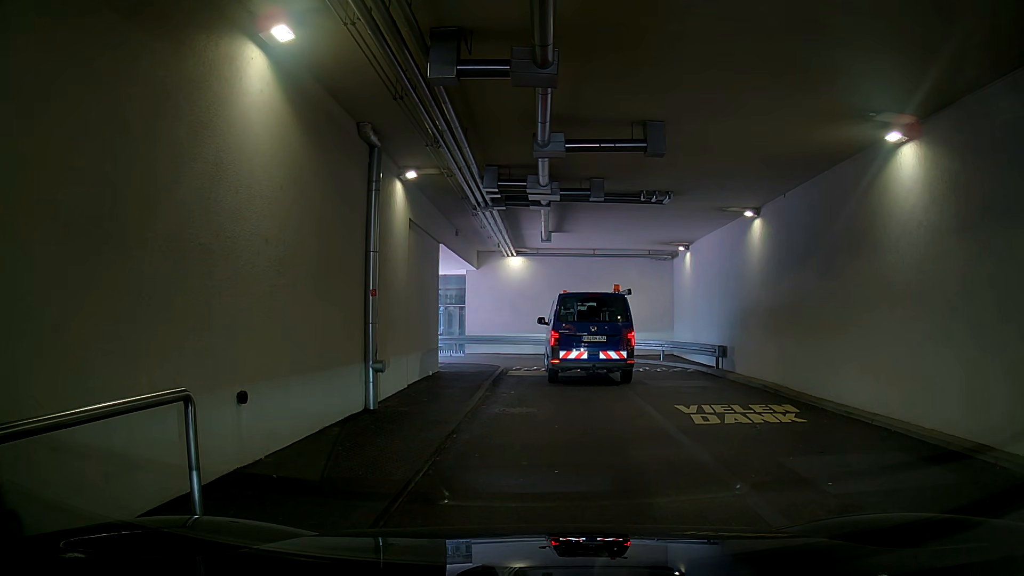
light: Day
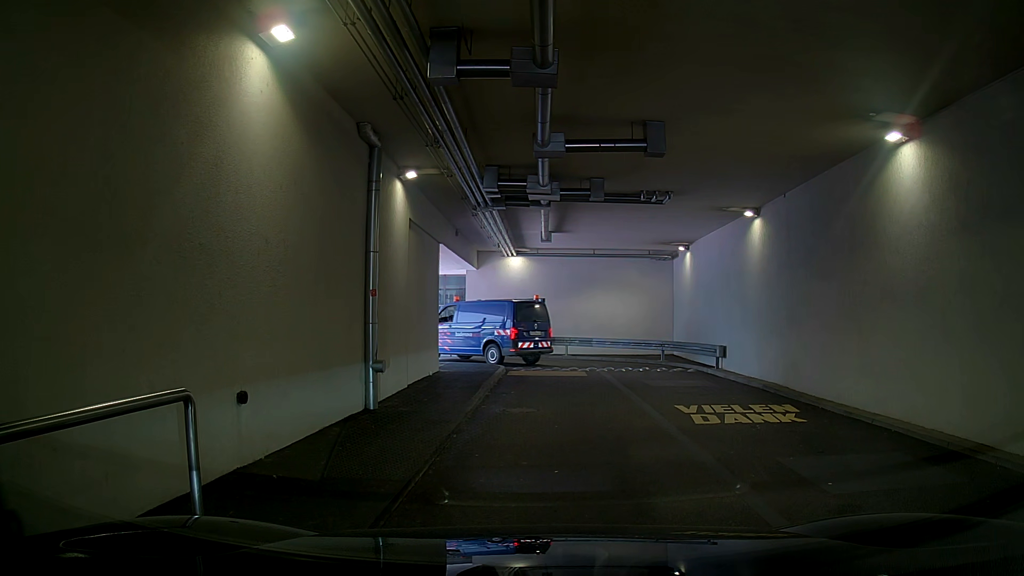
(0.0, 0.0) m; 0°
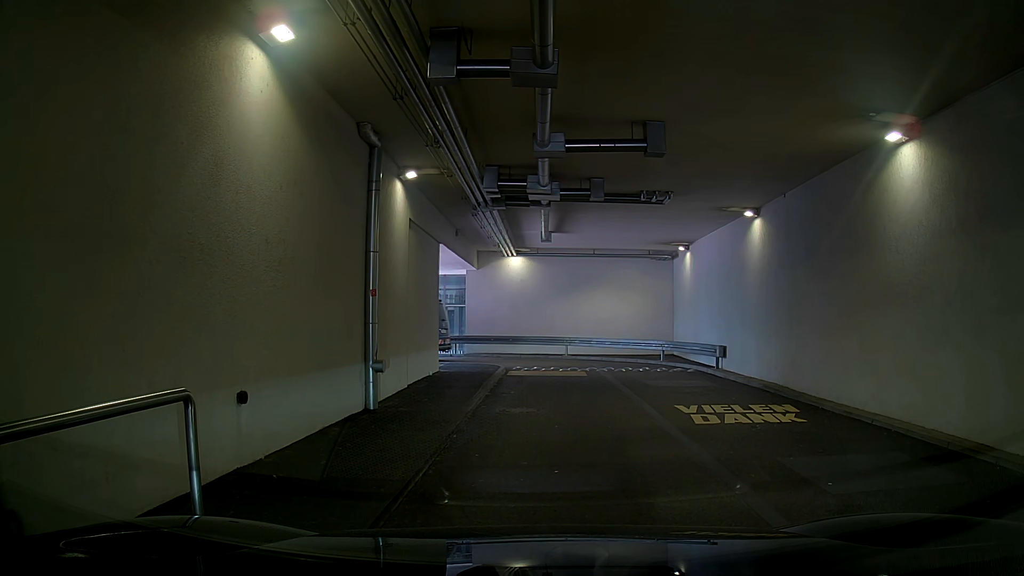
(0.0, 0.0) m; 0°
